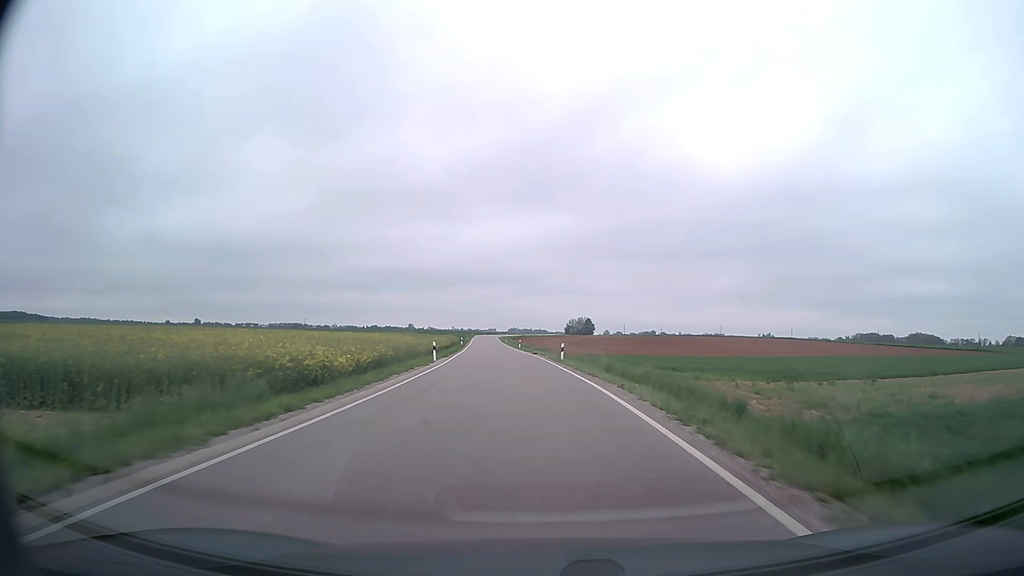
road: secondary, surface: asphalt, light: Day
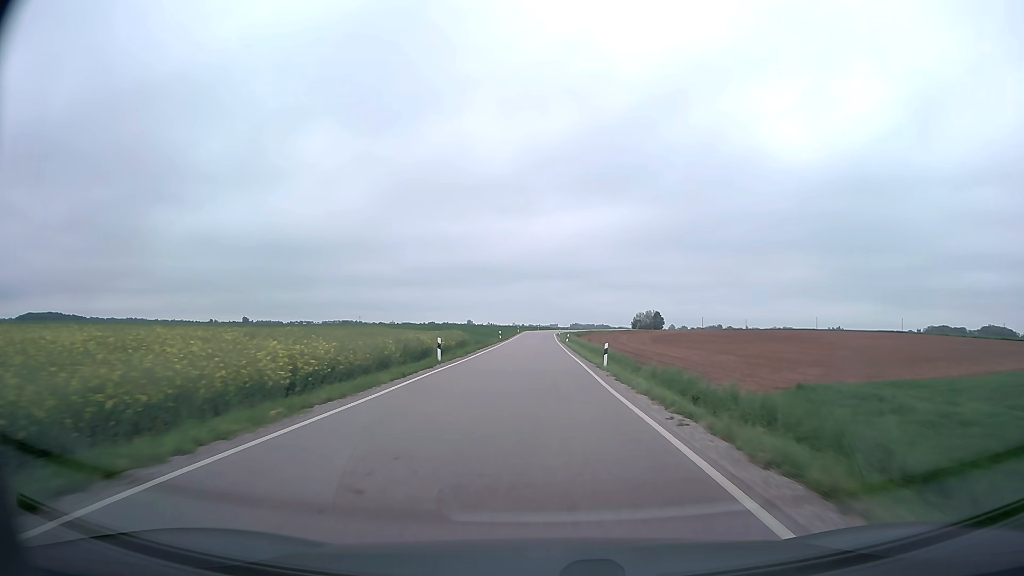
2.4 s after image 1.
(-2.6, +51.0) m; -5°
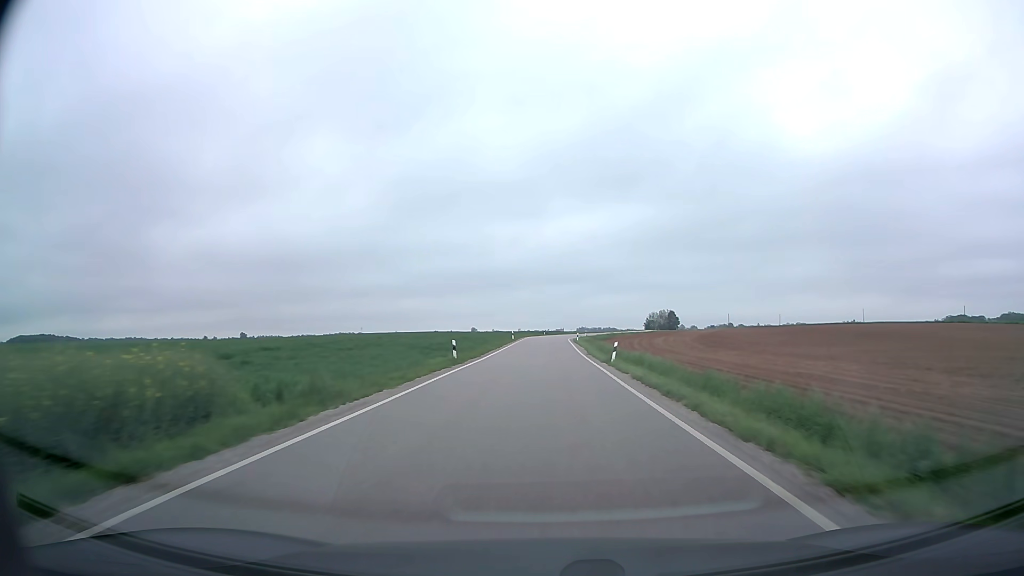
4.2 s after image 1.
(-0.4, +40.3) m; -1°
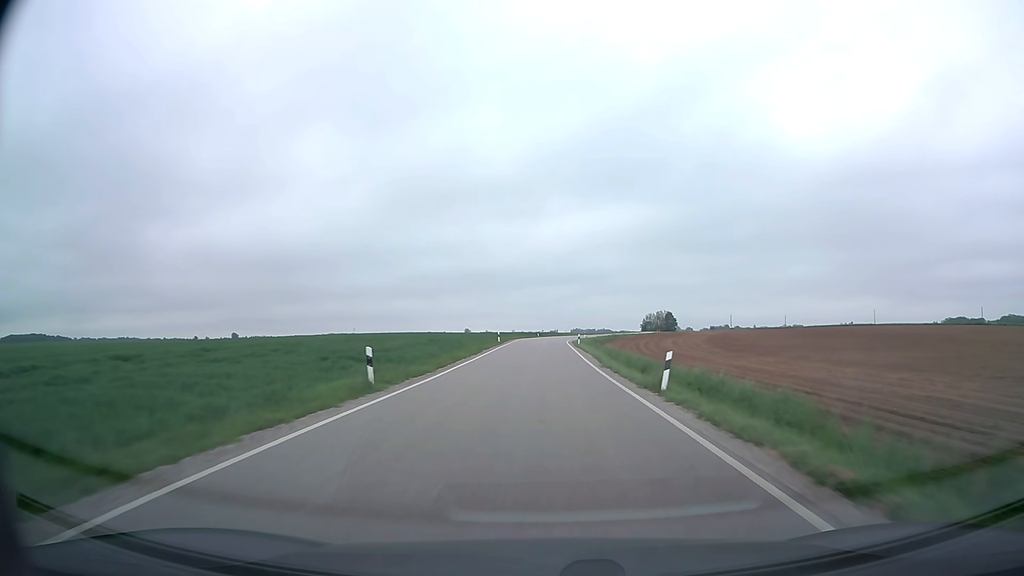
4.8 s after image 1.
(0.0, +13.6) m; 0°
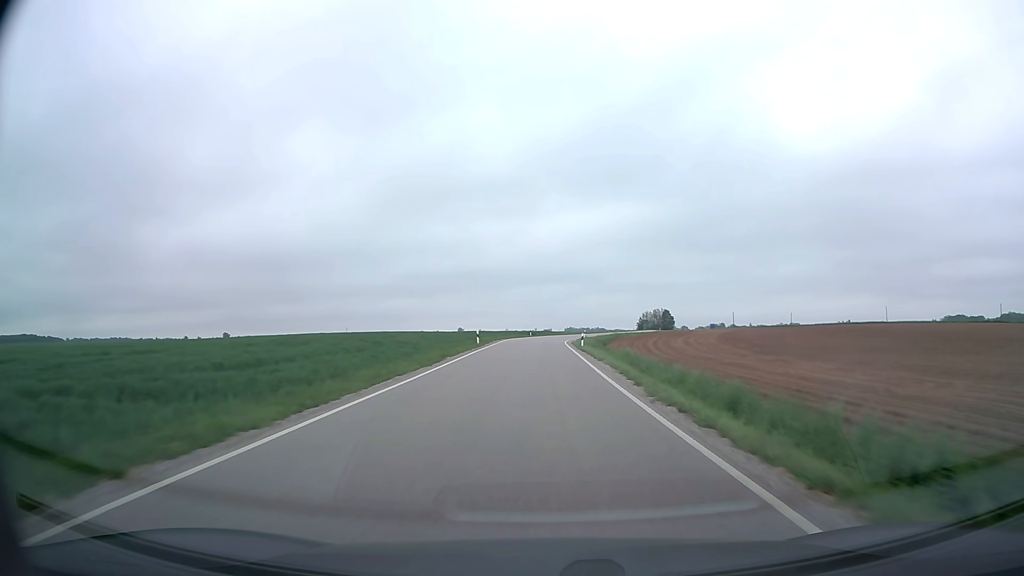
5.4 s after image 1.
(+0.1, +13.5) m; 0°
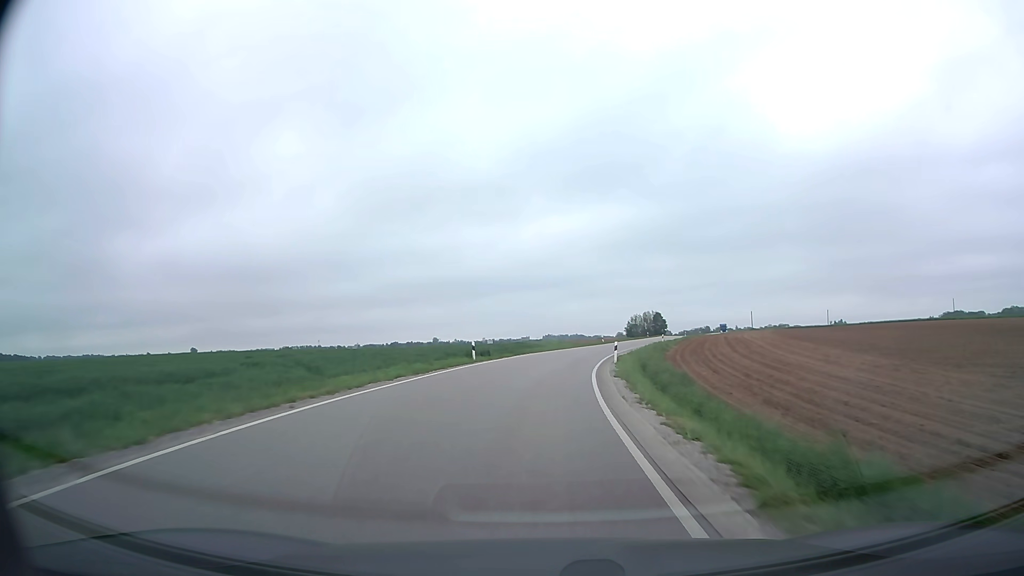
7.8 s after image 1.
(+0.7, +53.3) m; +2°
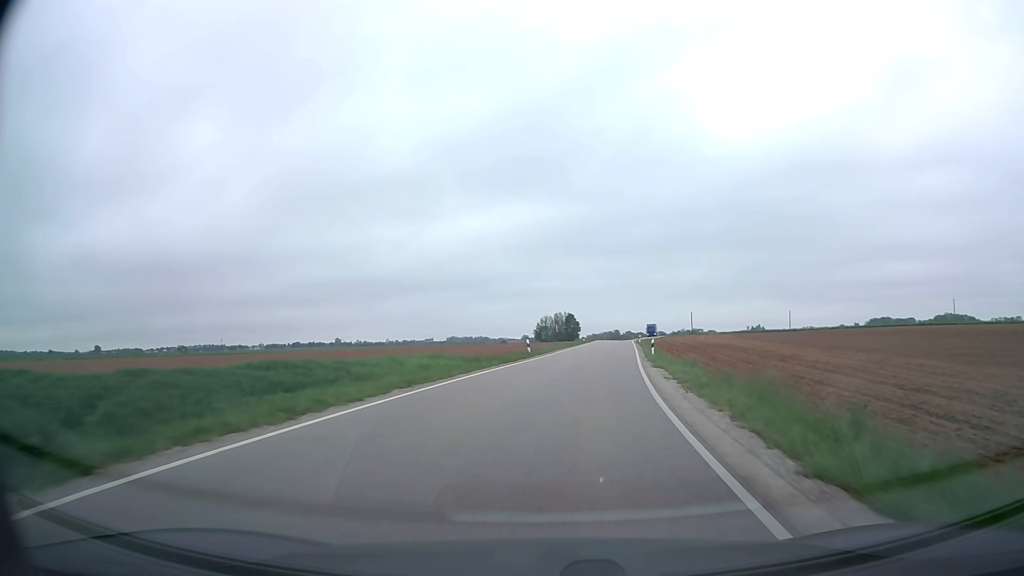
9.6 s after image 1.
(+1.9, +38.8) m; +7°
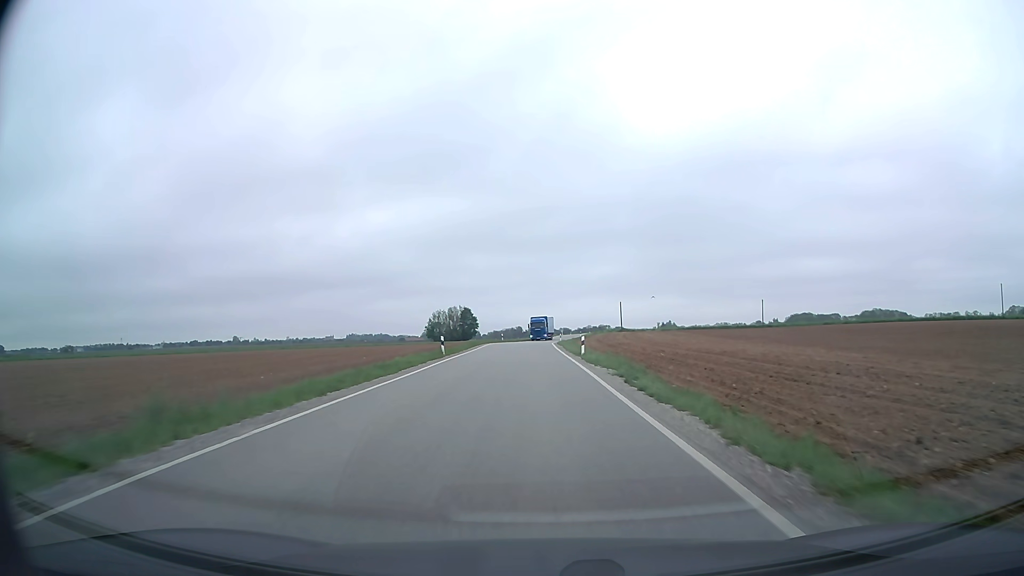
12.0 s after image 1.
(+5.5, +48.4) m; +9°
(0, +10) (0, +20) (0, +30) (0, +40) (0, +50) (0, +60) (0, +70) (0, +80) (+1, +90) (+2, +100) m
